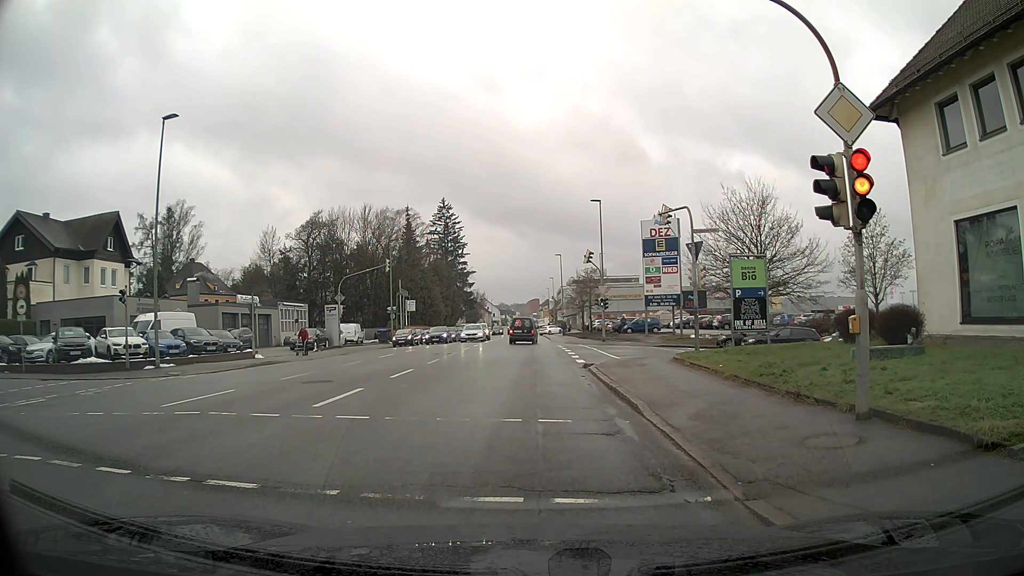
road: tertiary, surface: asphalt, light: Day
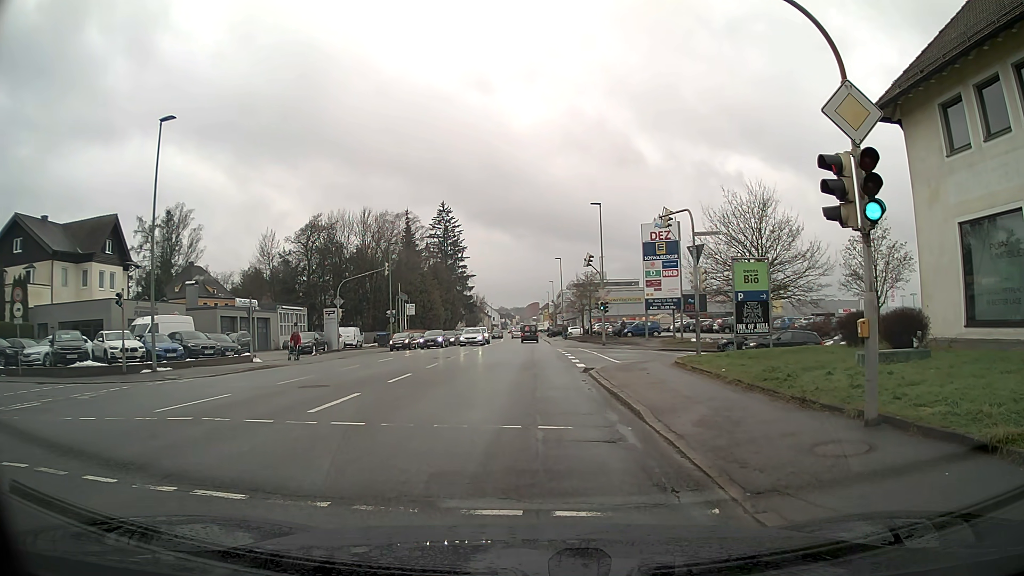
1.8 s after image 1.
(0.0, +0.2) m; 0°
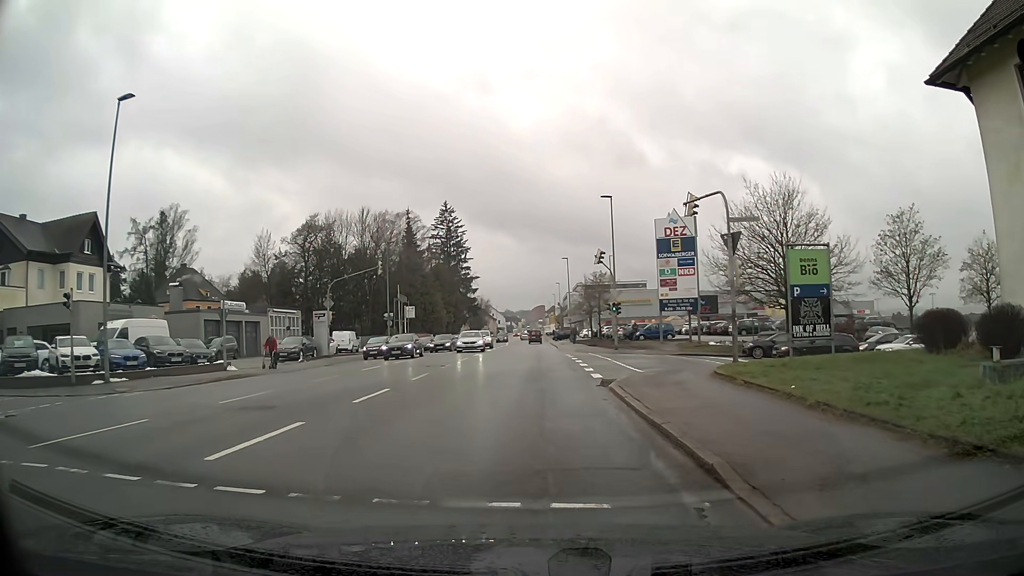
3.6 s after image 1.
(0.0, +4.0) m; -1°
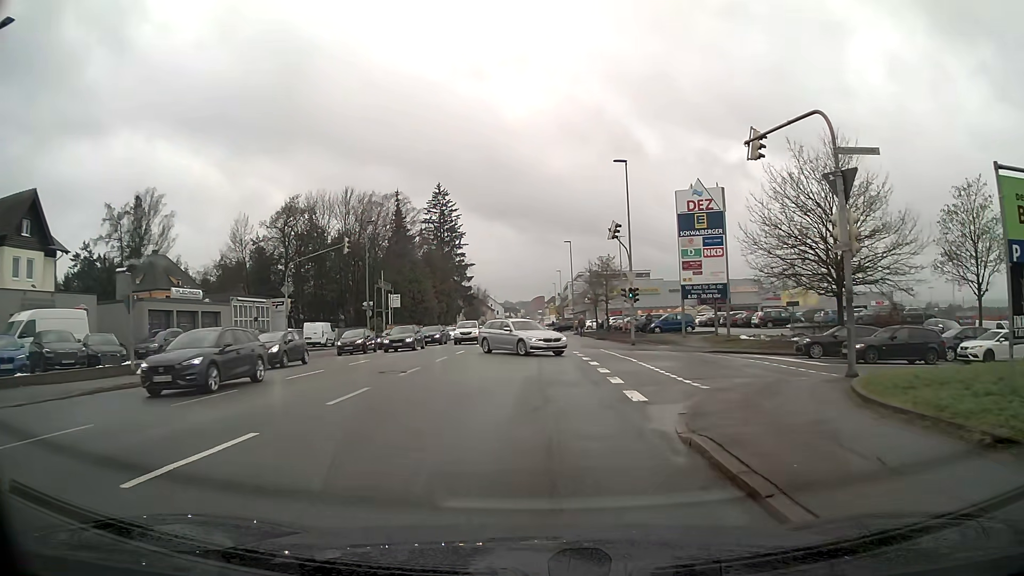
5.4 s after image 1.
(0.0, +7.9) m; 0°
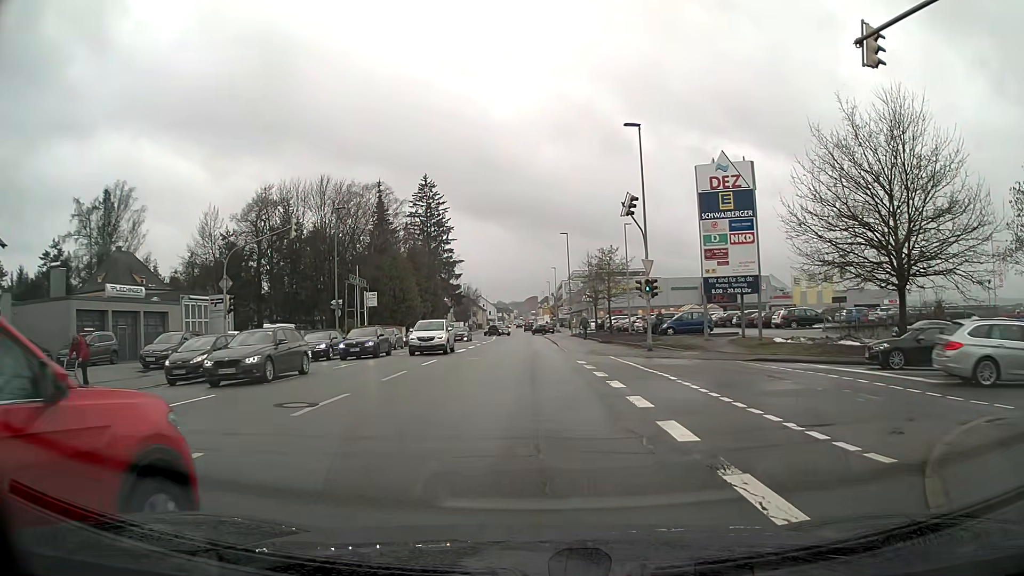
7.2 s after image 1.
(0.0, +7.2) m; +2°
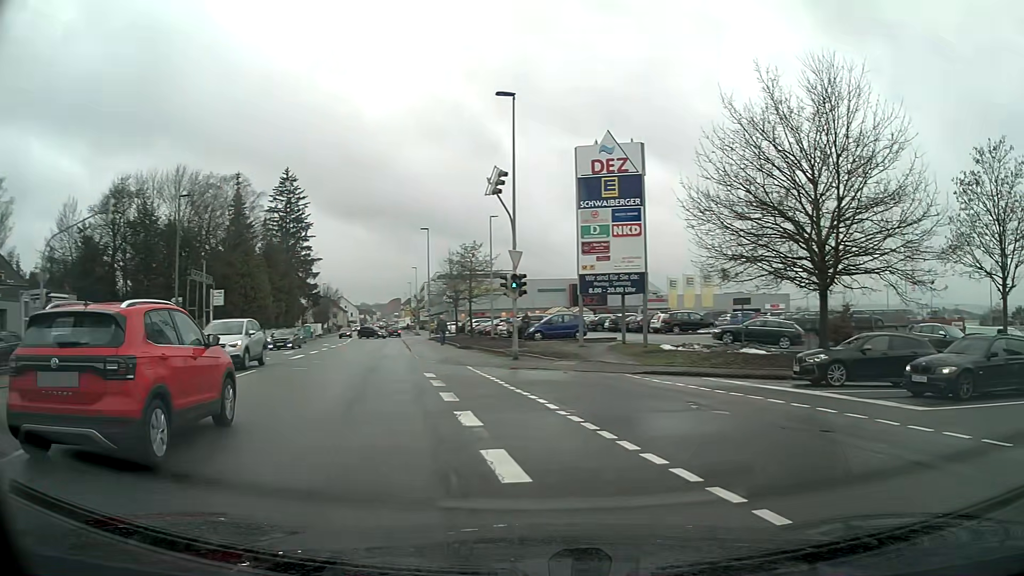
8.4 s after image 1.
(+0.5, +4.8) m; +15°
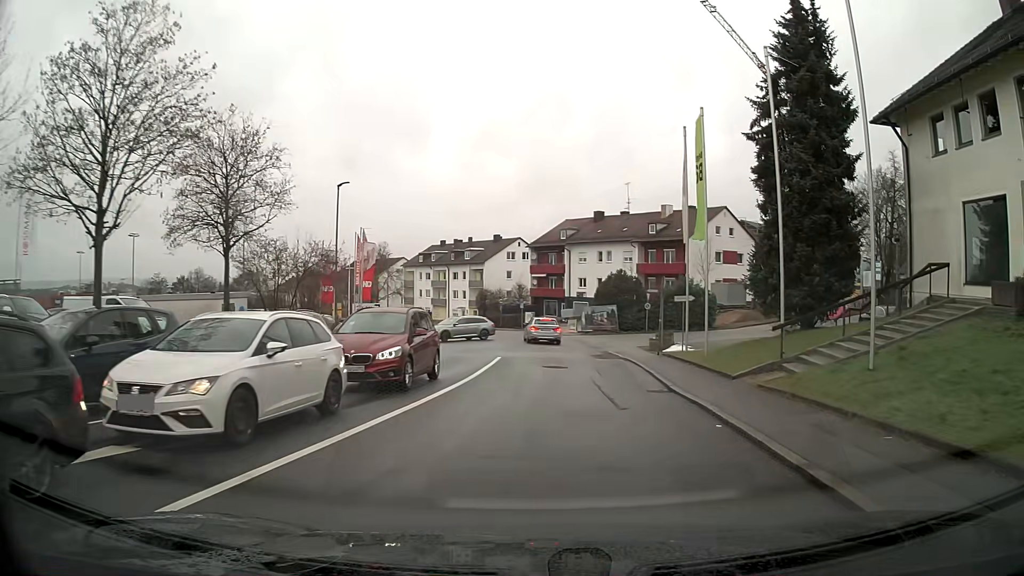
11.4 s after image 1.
(+7.6, +9.0) m; +68°
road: residential
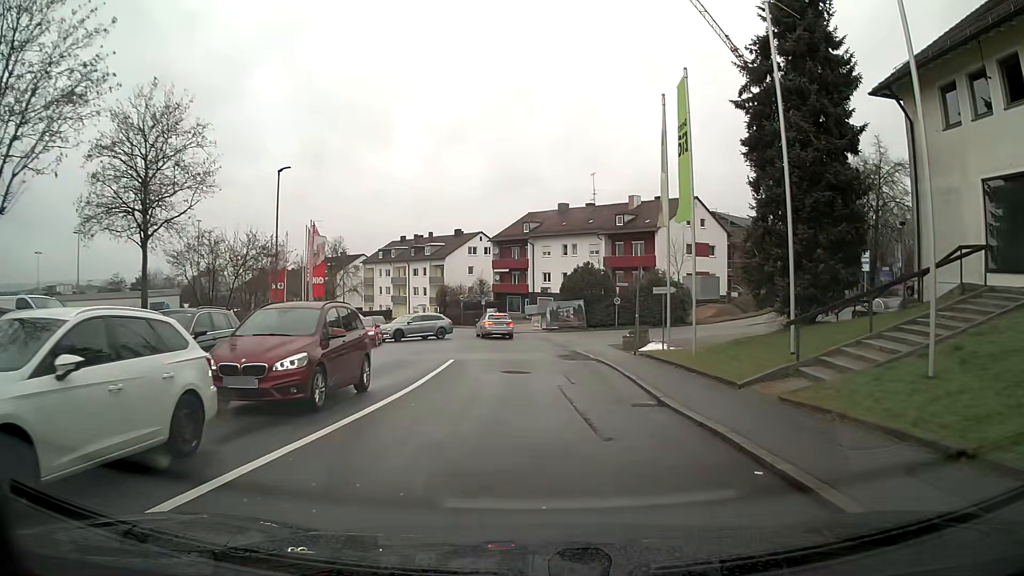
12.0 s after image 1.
(+0.1, +3.3) m; +3°
(0, +10) (0, +20) (-1, +30) (-2, +40) (-5, +49) (-12, +56) (-22, +58) (-32, +59) (-42, +58) (-52, +58) m
